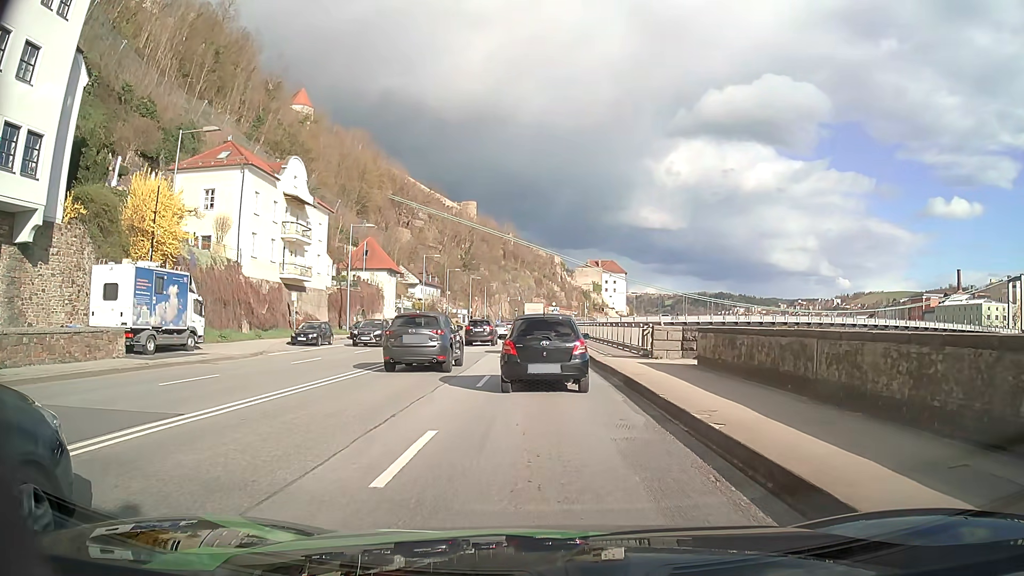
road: primary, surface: asphalt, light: Day
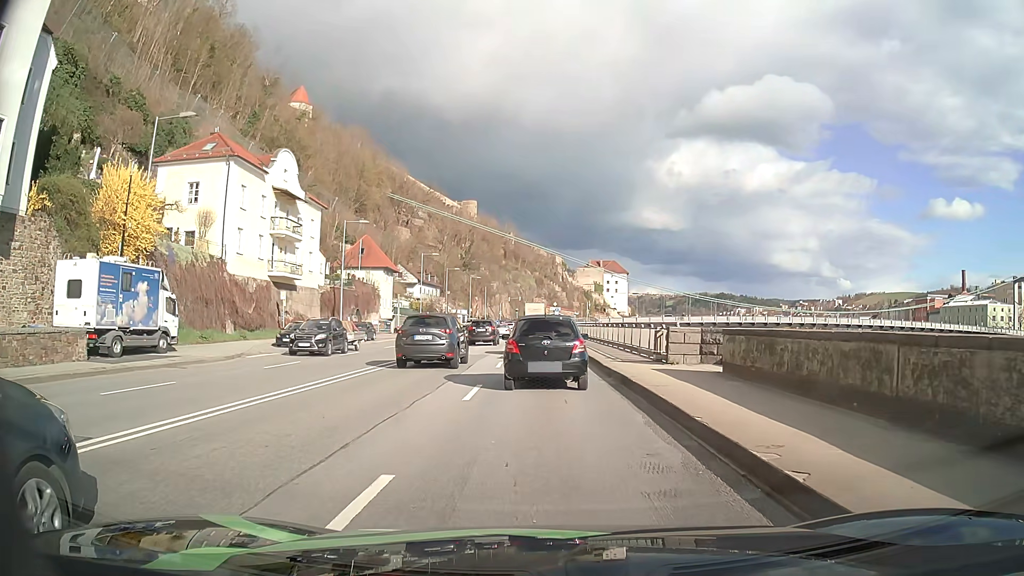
(0.0, +2.6) m; -1°
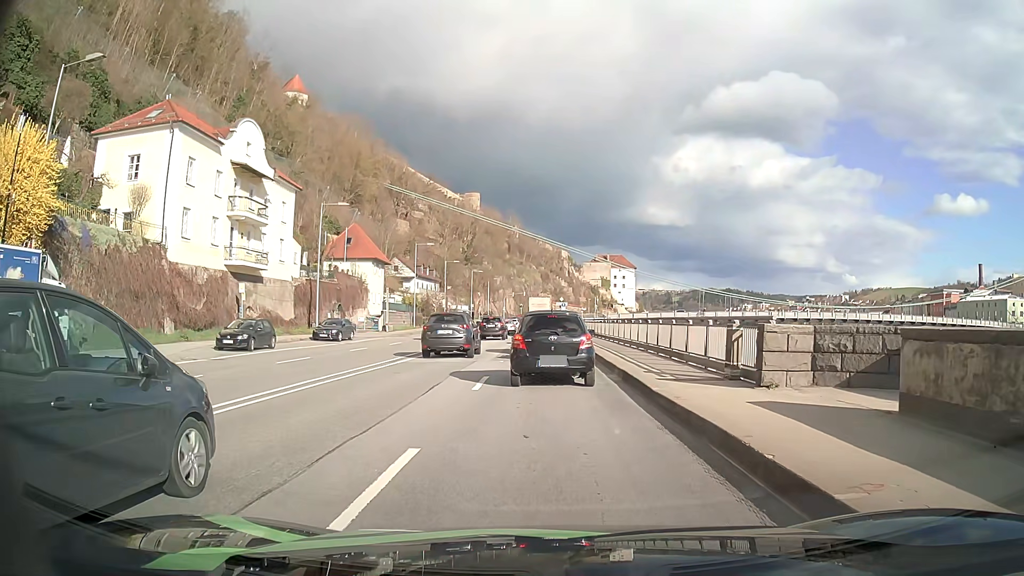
(0.0, +7.9) m; 0°
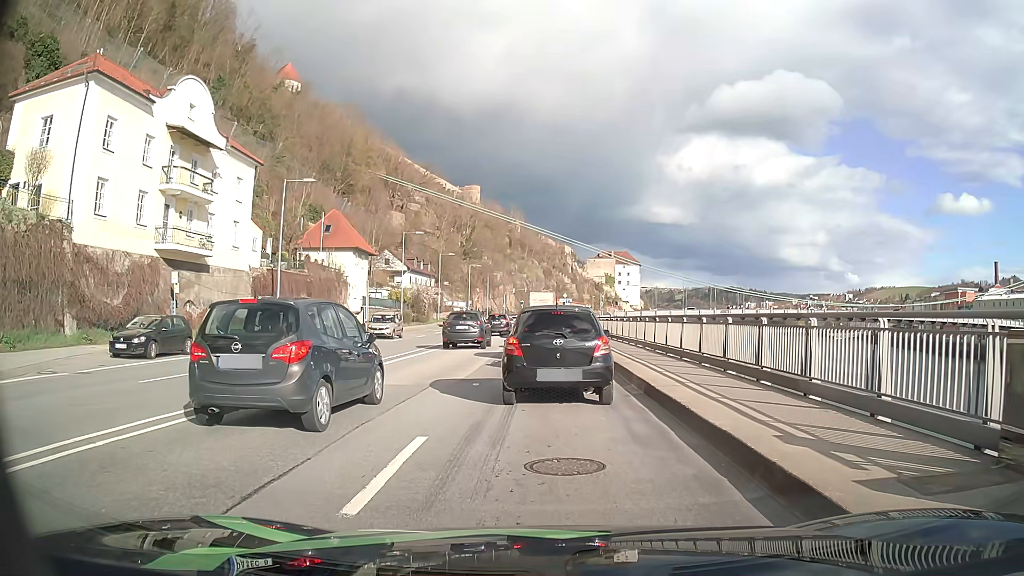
(-0.1, +8.4) m; -1°
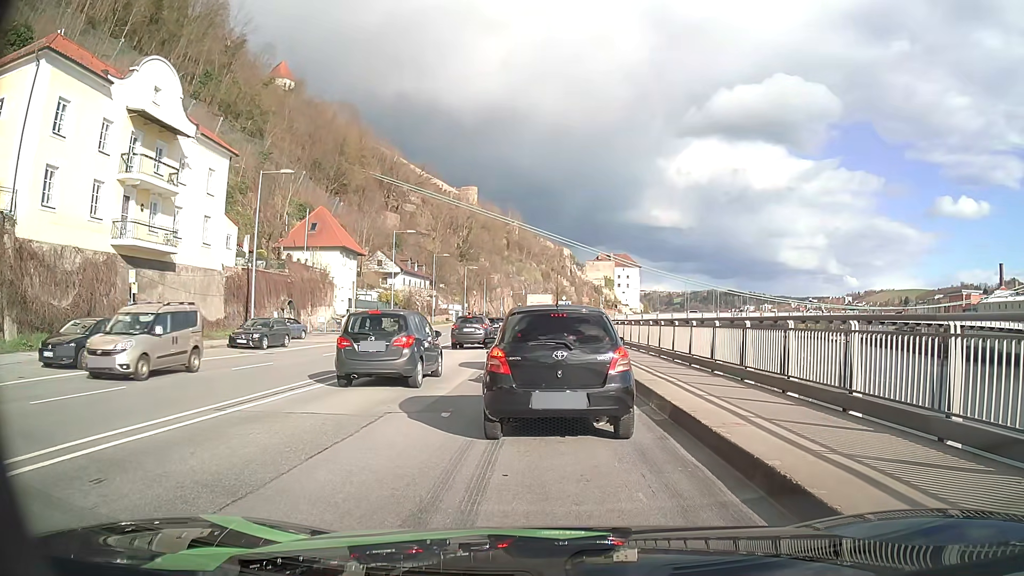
(+0.1, +3.8) m; +1°
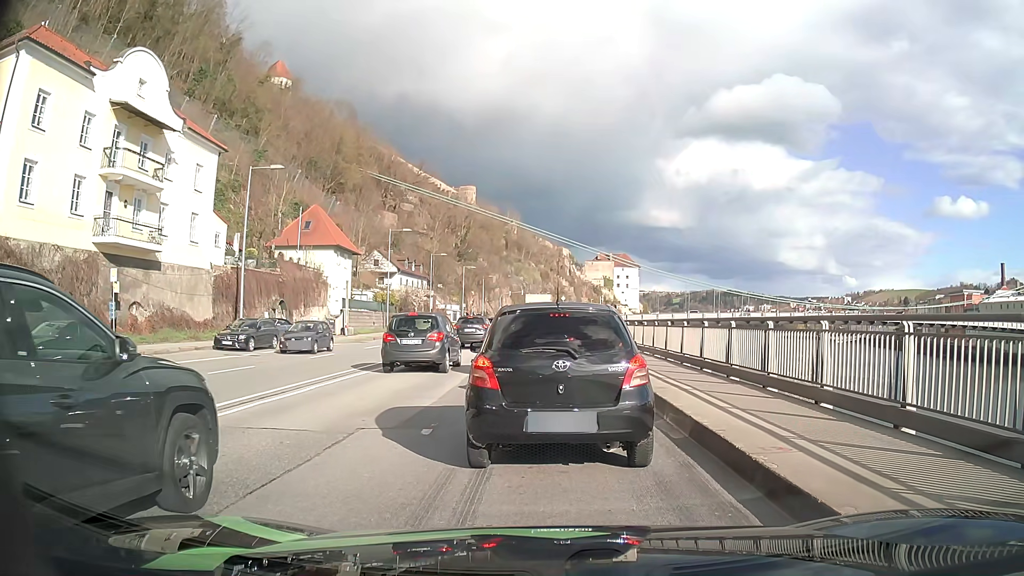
(0.0, +1.4) m; -1°
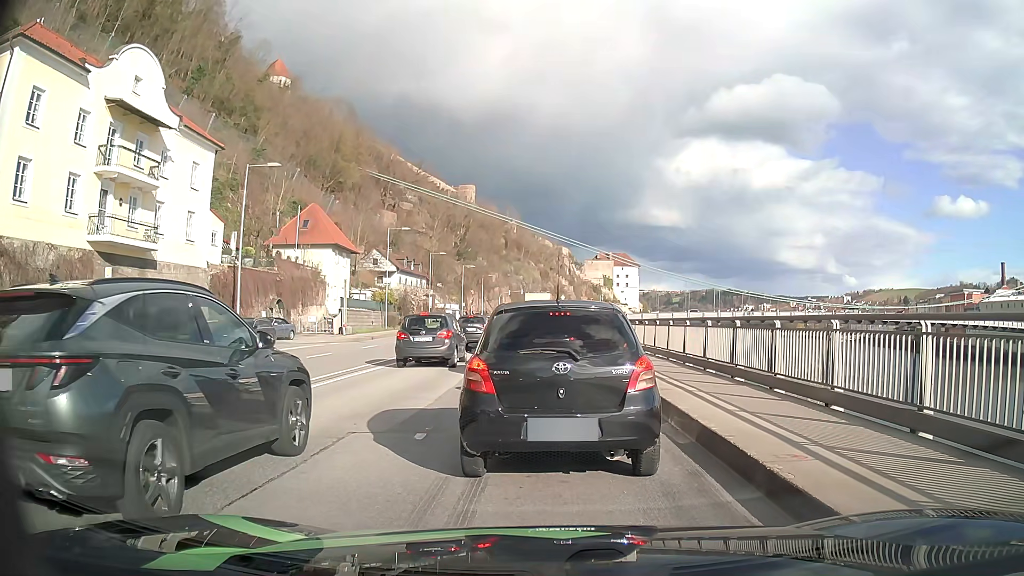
(0.0, +0.4) m; 0°
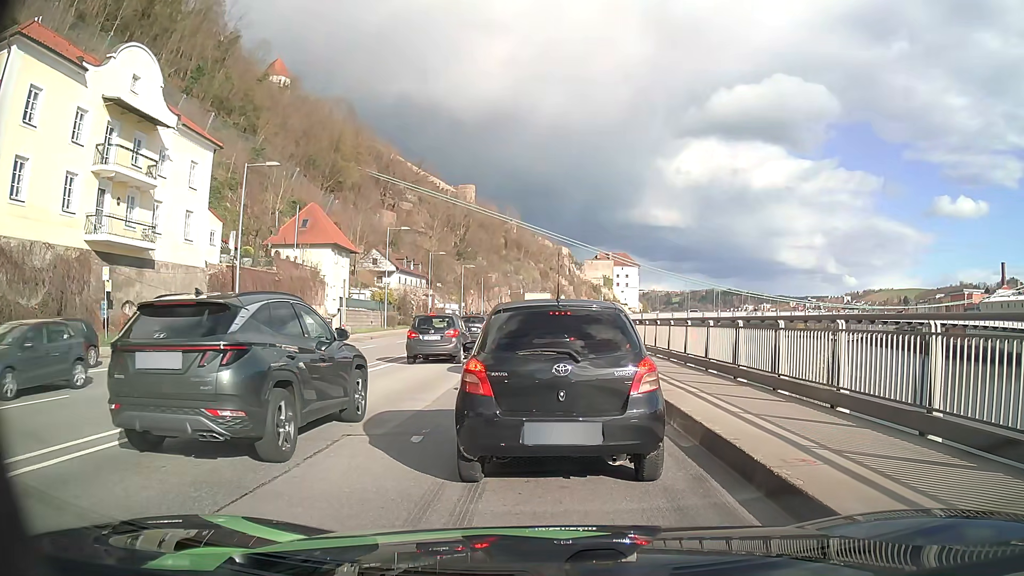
(0.0, +0.2) m; 0°
(0, +10) (0, +20) (0, +30) (0, +40) (0, +50) (0, +60) (0, +70) (0, +80) (0, +90) (0, +100) m
